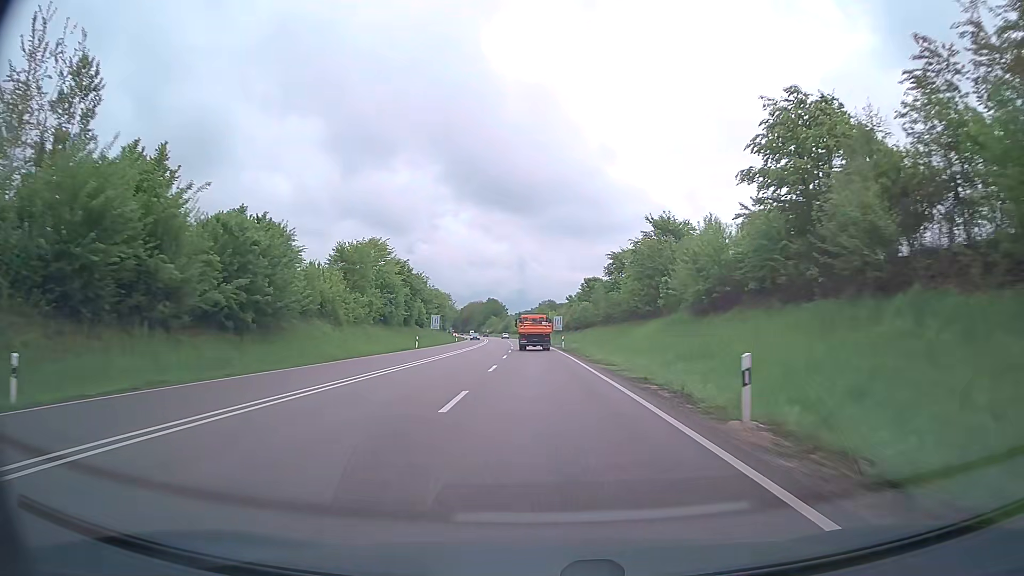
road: primary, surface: asphalt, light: Day
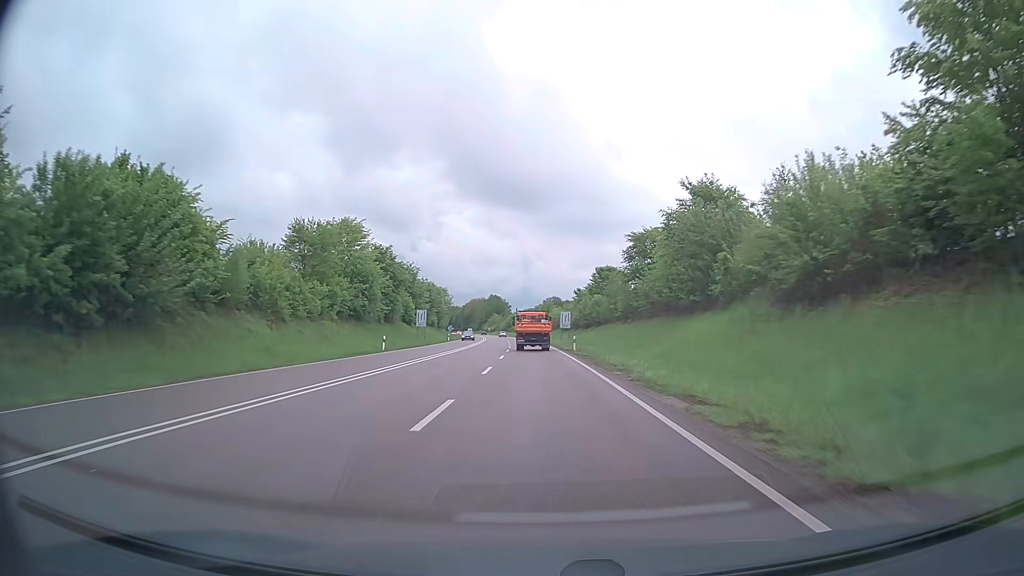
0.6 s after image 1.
(0.0, +14.1) m; 0°
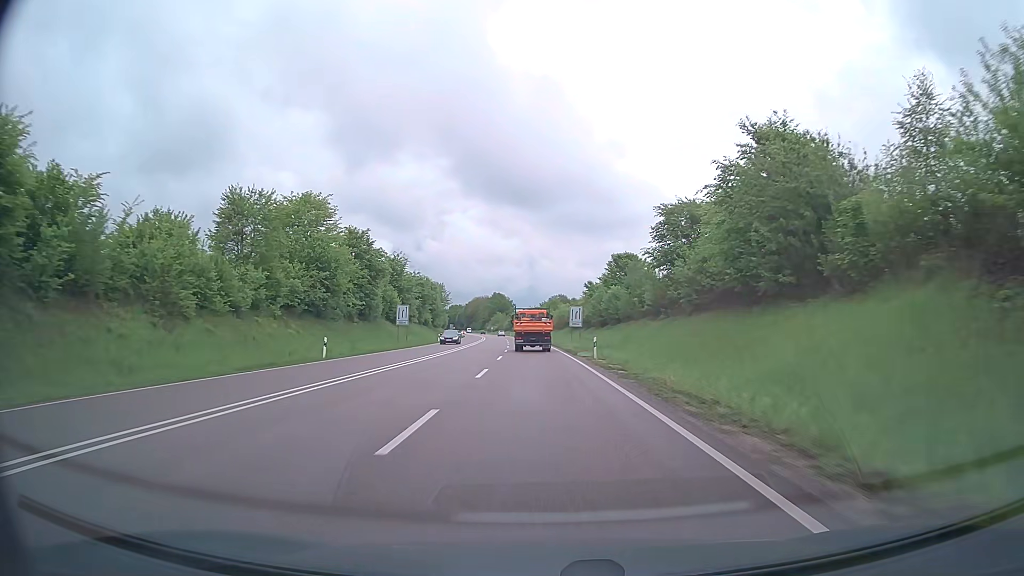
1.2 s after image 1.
(-0.1, +13.8) m; 0°
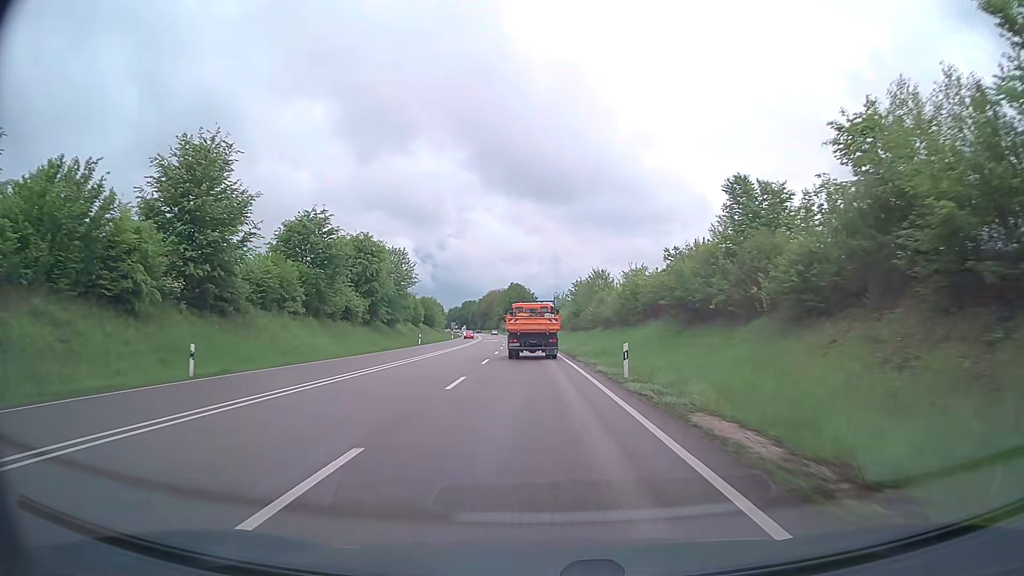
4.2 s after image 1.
(-1.3, +63.4) m; -2°
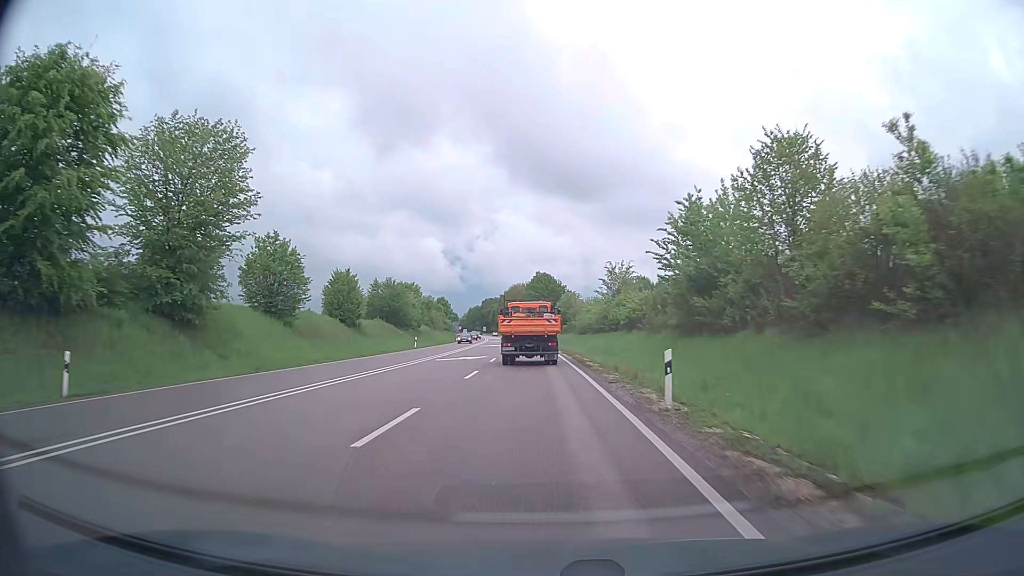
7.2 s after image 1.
(-0.9, +55.6) m; -2°
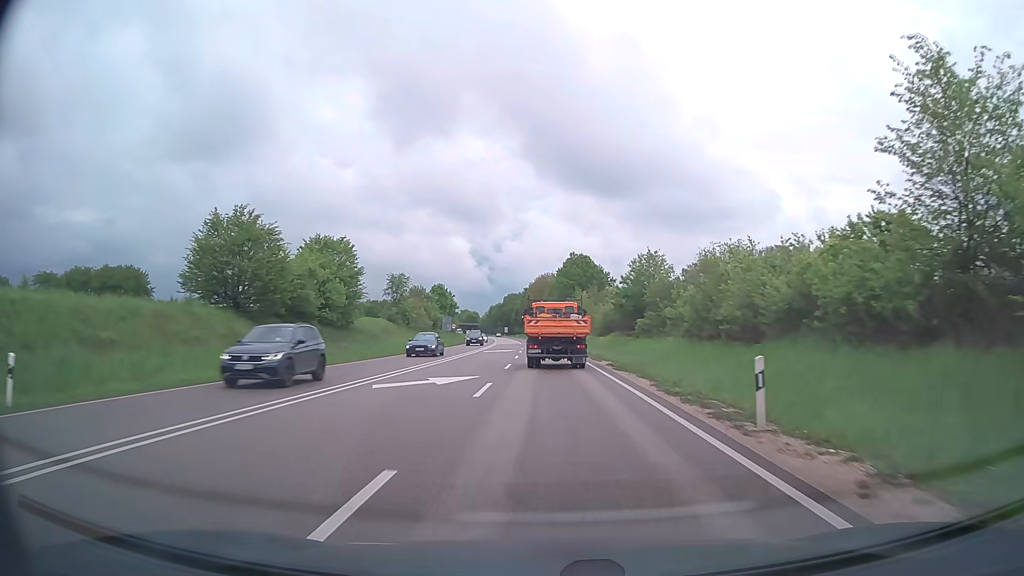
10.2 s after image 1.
(-1.6, +53.5) m; -3°
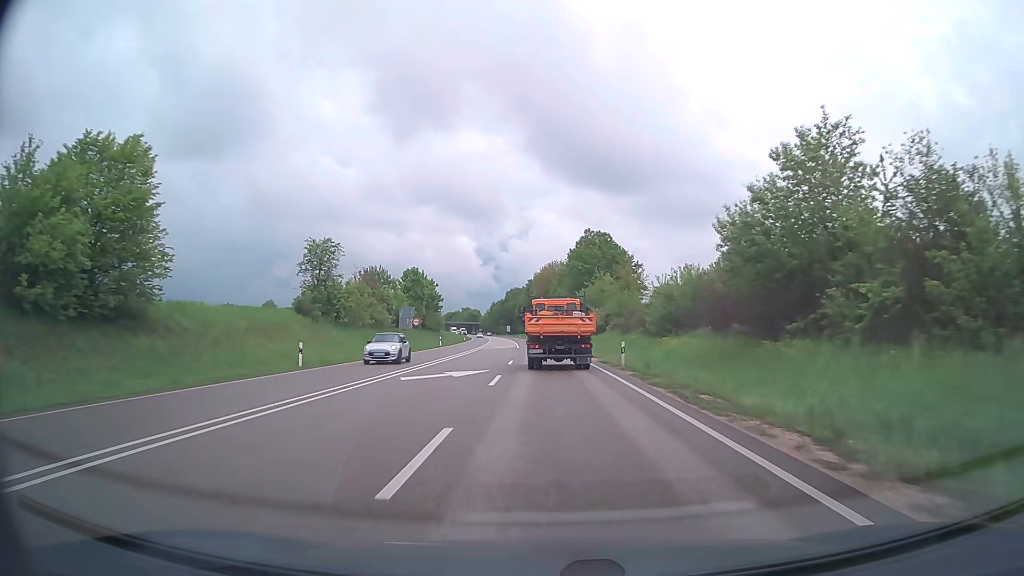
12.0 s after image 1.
(-0.2, +33.1) m; -1°
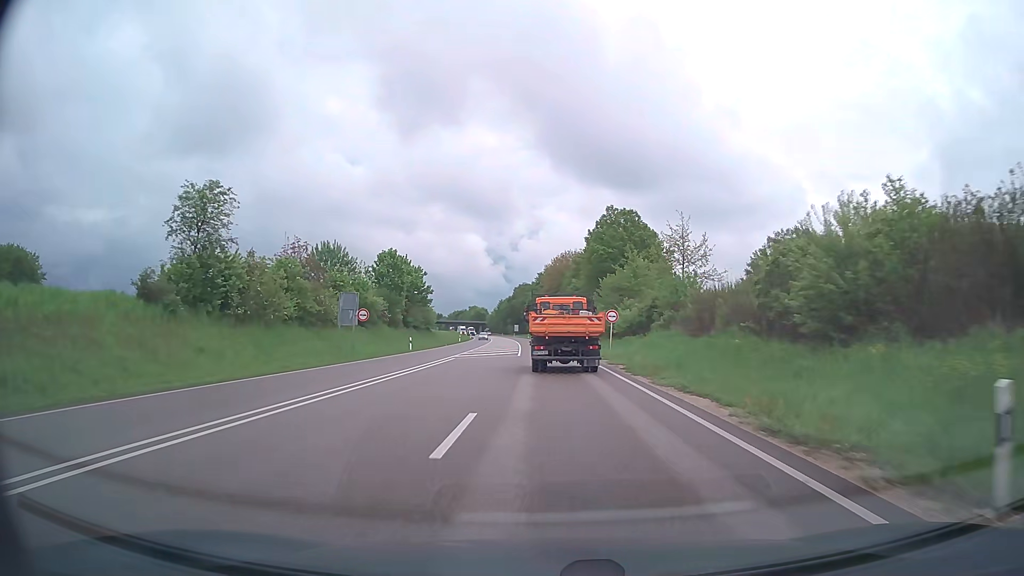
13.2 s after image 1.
(-0.2, +22.3) m; -1°
(0, +10) (0, +20) (0, +30) (0, +40) (-1, +50) (-1, +60) (-1, +70) (-2, +80) (-2, +90) (-3, +100) m
